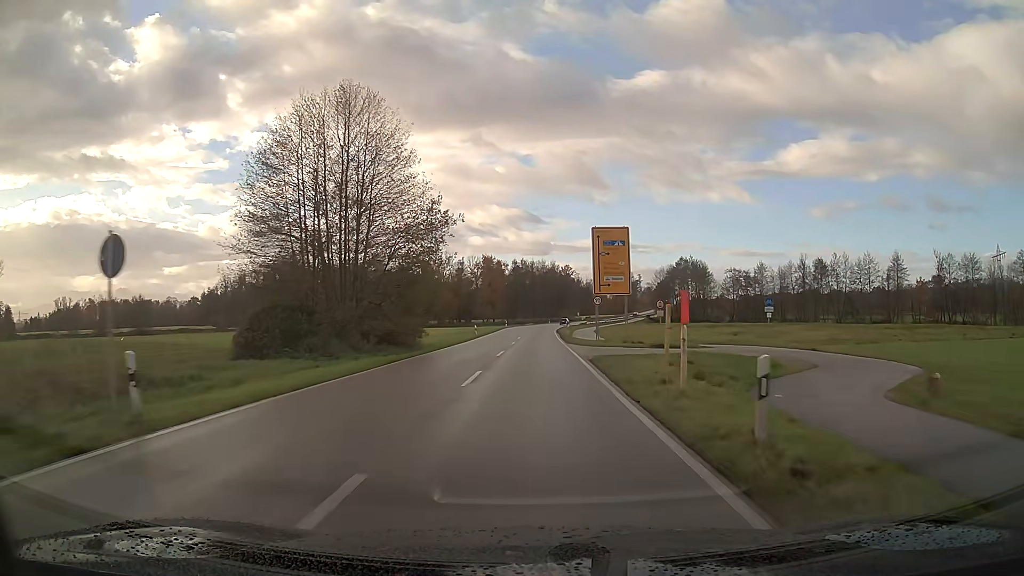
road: secondary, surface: asphalt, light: Day
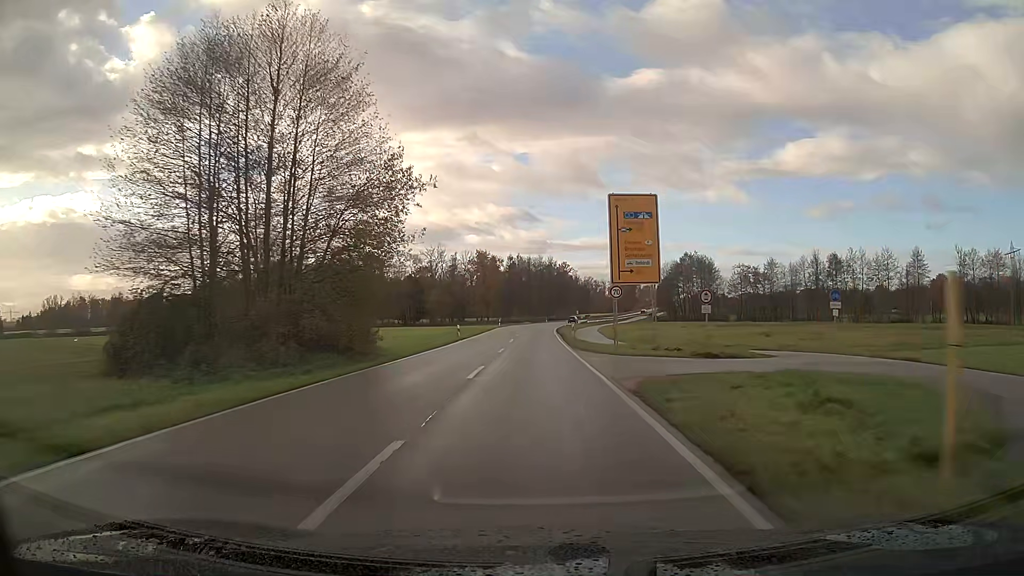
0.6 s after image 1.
(0.0, +10.5) m; 0°
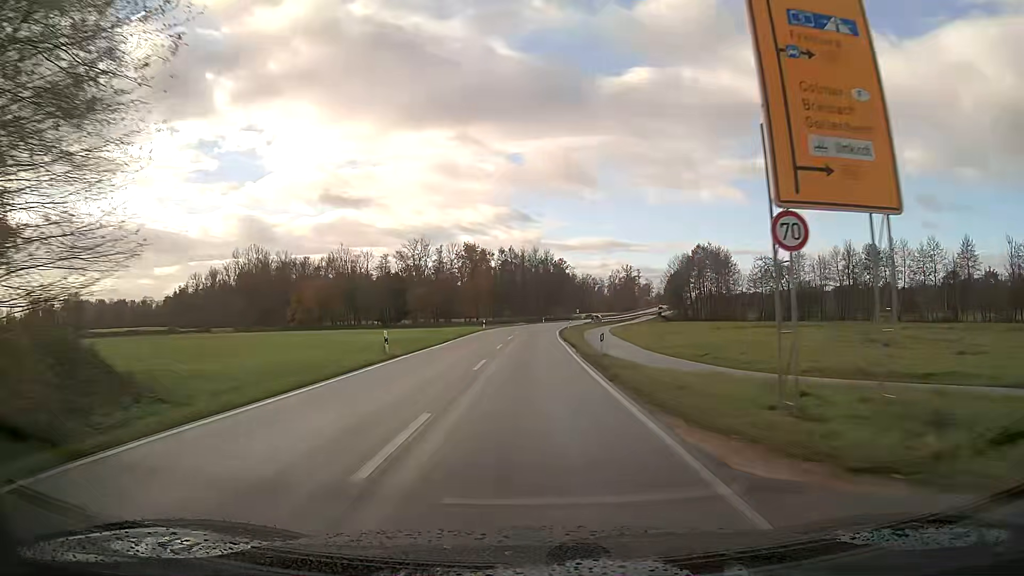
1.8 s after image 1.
(+0.1, +21.2) m; 0°
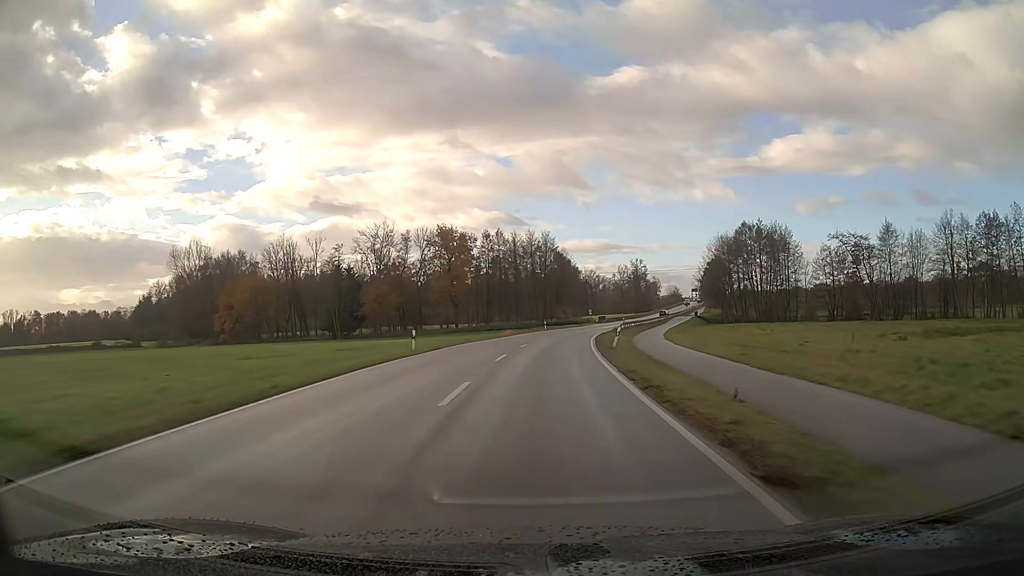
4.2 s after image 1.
(+0.1, +42.5) m; +1°
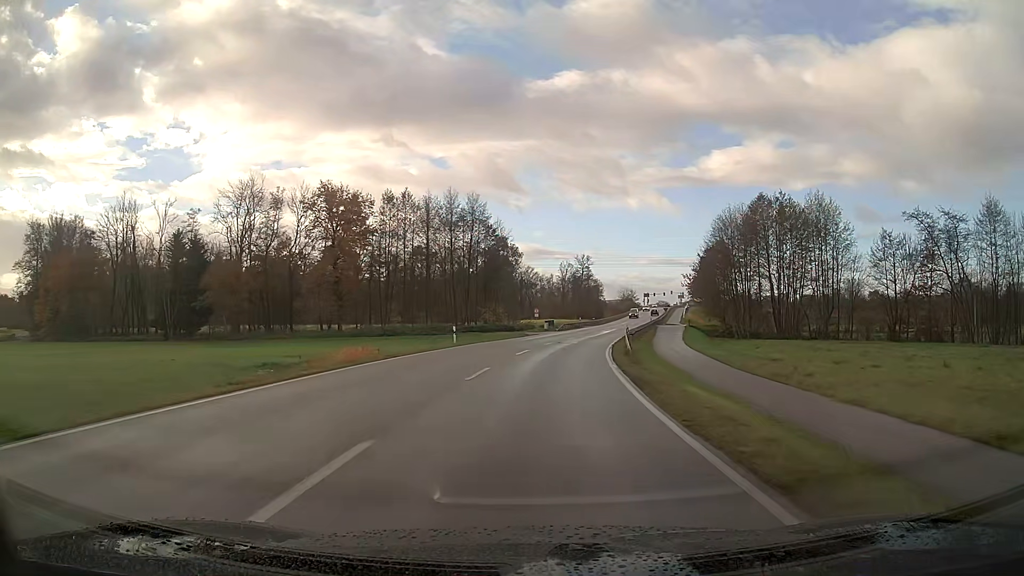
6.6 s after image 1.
(+2.1, +42.6) m; +6°
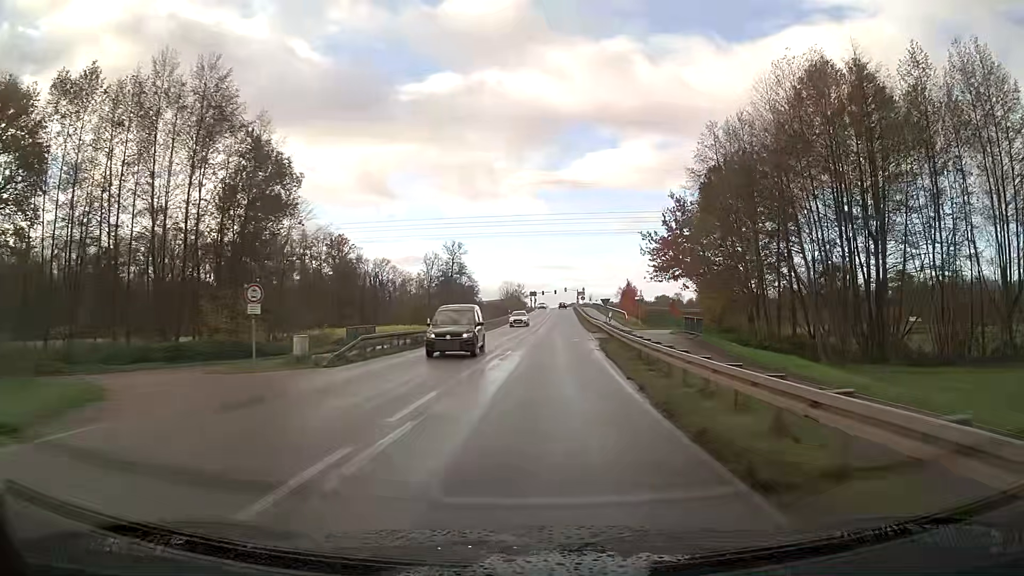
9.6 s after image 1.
(+4.9, +52.9) m; +10°
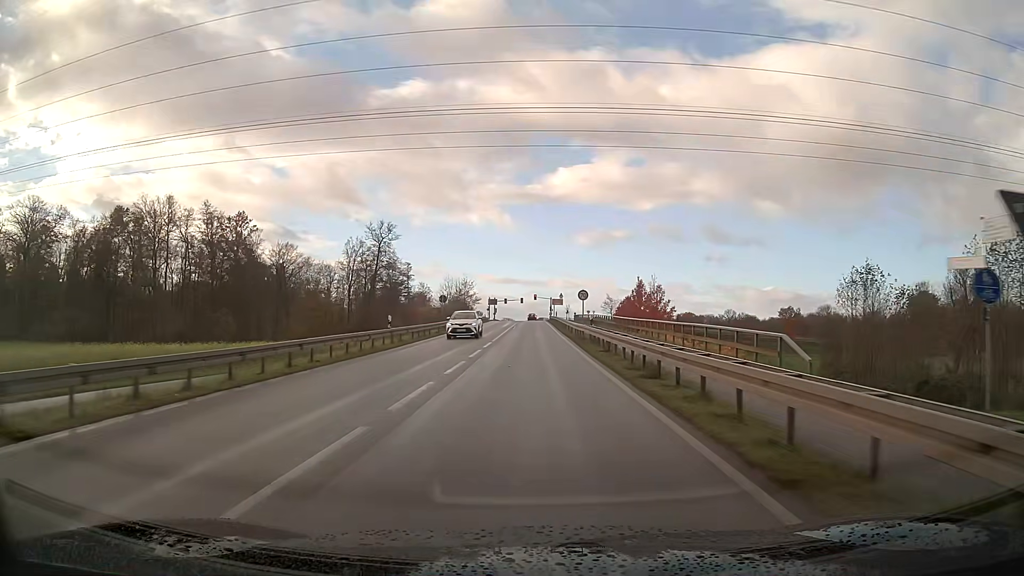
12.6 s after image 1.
(+1.6, +52.3) m; +2°
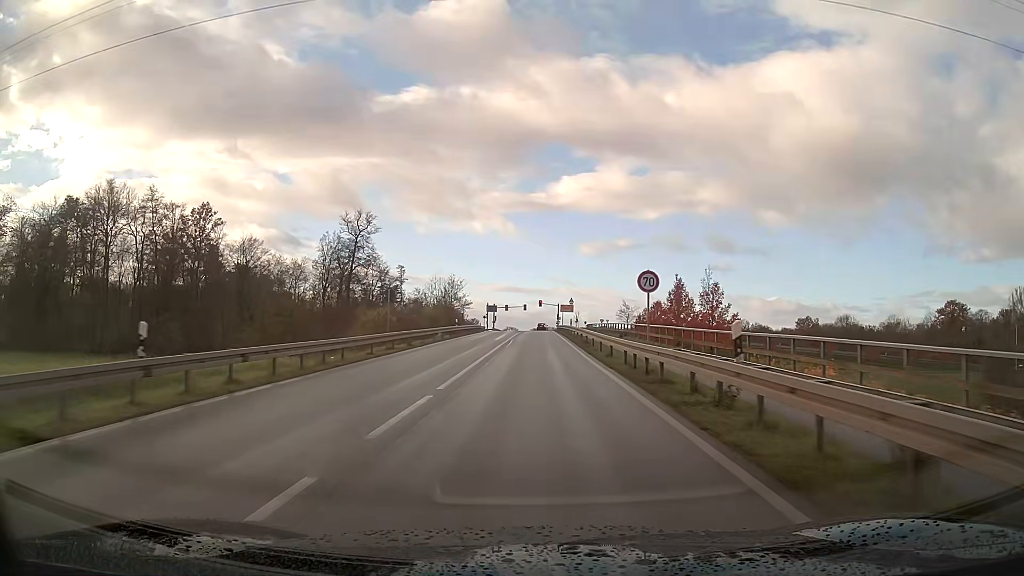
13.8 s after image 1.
(-0.1, +20.3) m; 0°
(0, +10) (0, +20) (0, +30) (0, +40) (0, +50) (0, +60) (0, +70) (0, +80) (+1, +90) (+1, +100) m
